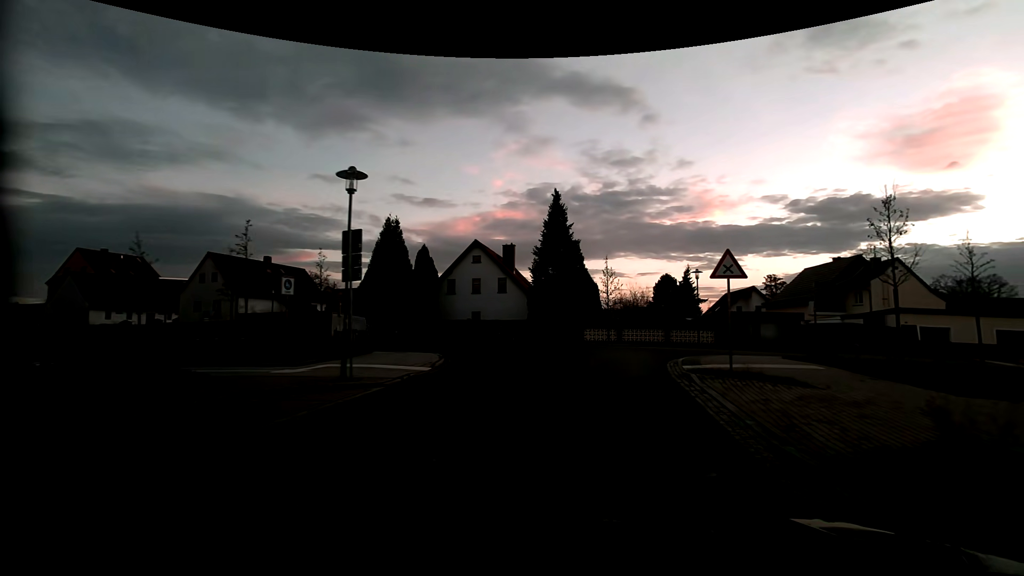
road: residential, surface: asphalt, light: Dusk
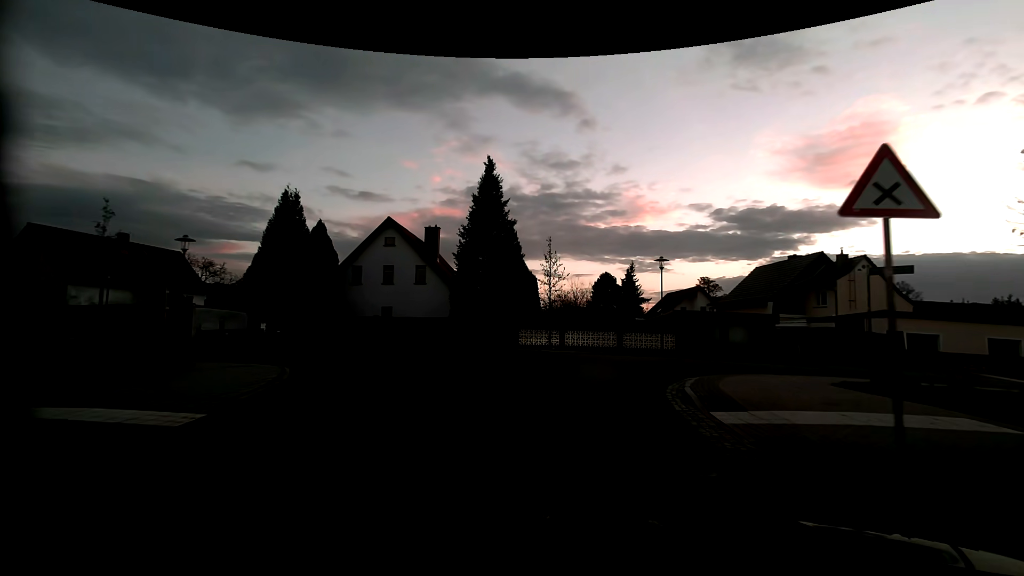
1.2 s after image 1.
(+0.6, +7.9) m; +8°
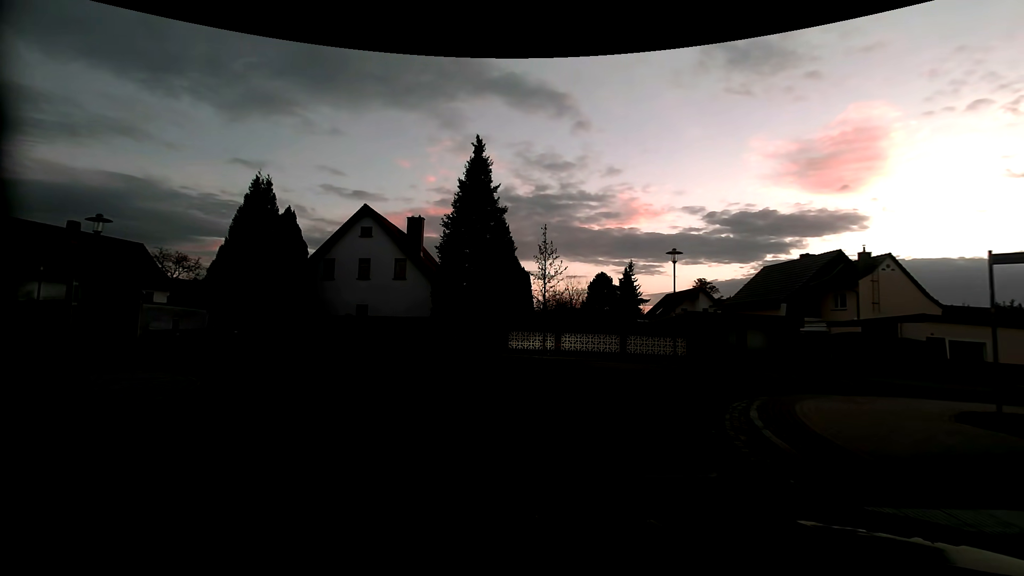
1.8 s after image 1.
(0.0, +3.6) m; +1°
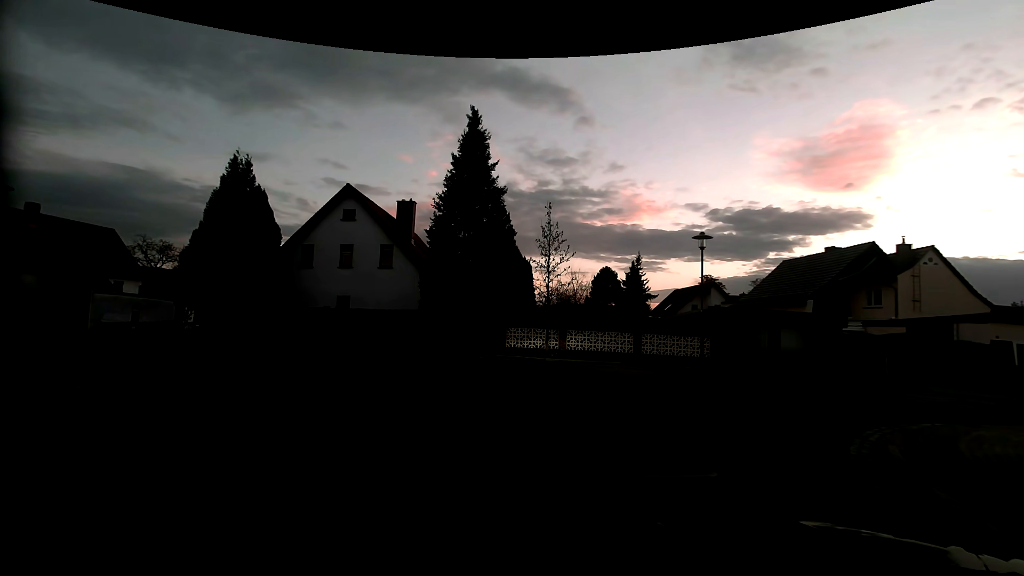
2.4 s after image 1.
(0.0, +3.3) m; 0°
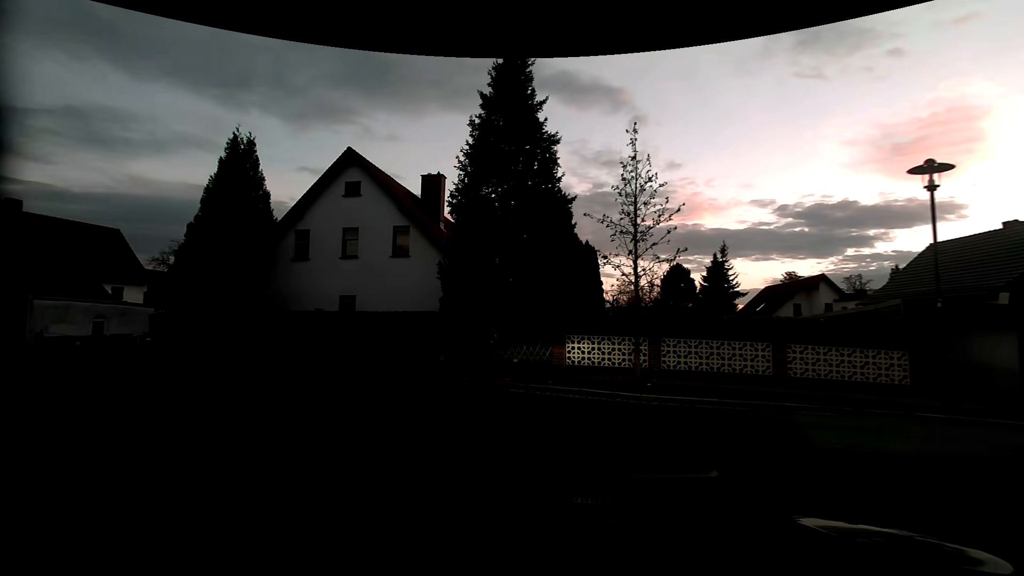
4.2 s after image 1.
(-0.2, +7.6) m; -6°
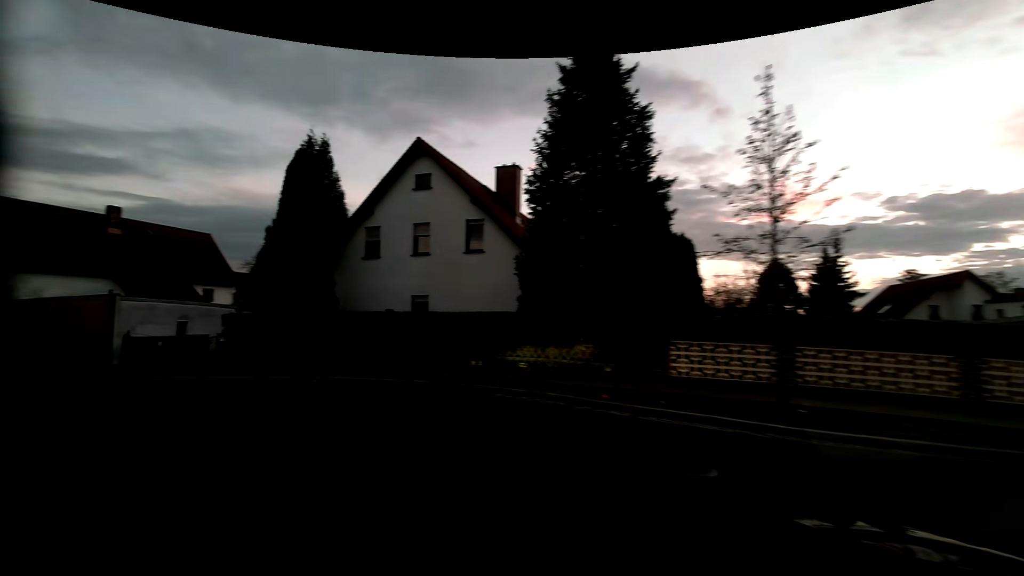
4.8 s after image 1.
(-0.2, +2.2) m; -10°
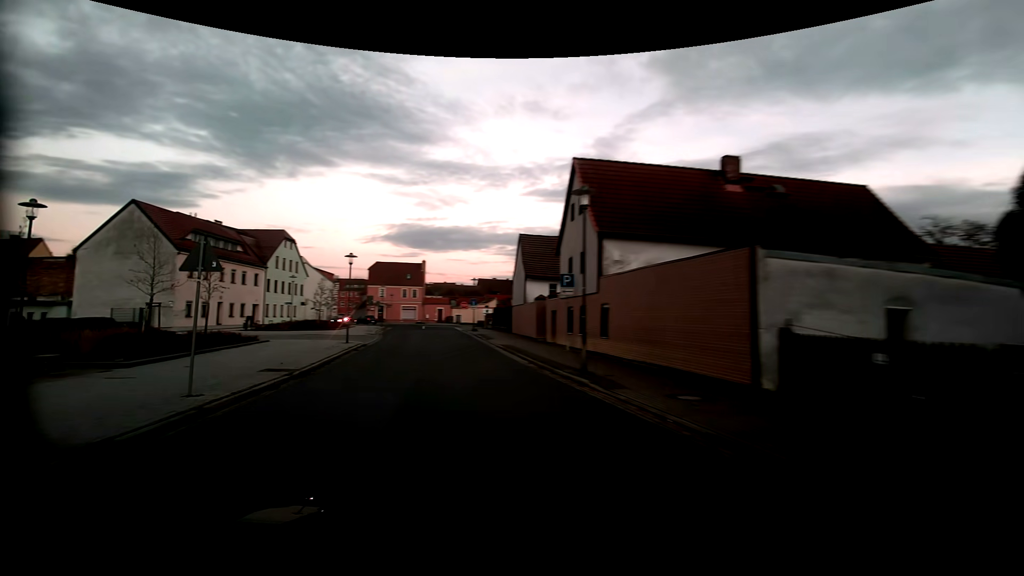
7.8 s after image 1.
(-8.8, +12.3) m; -62°
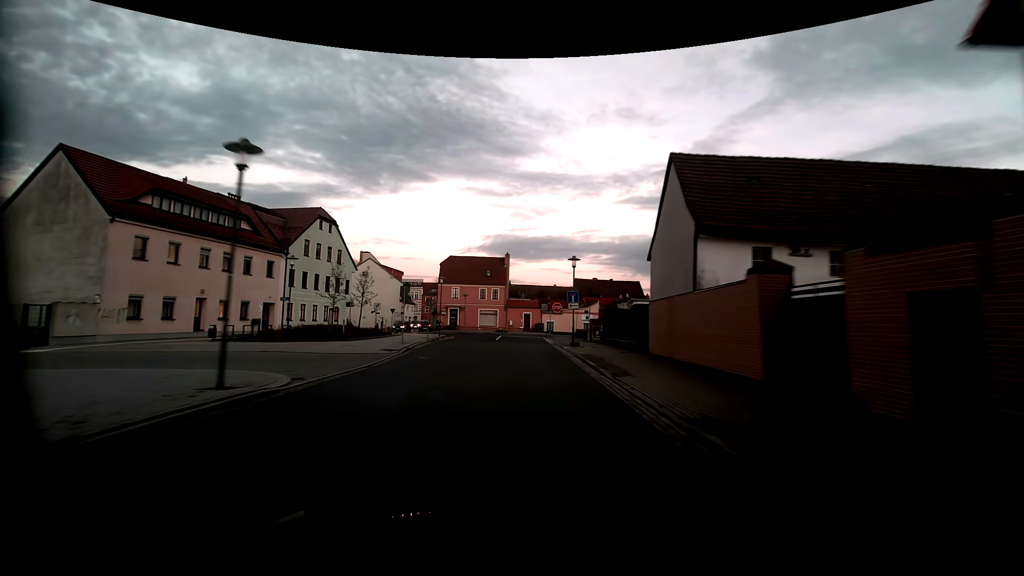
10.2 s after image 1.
(-2.3, +19.7) m; -10°
